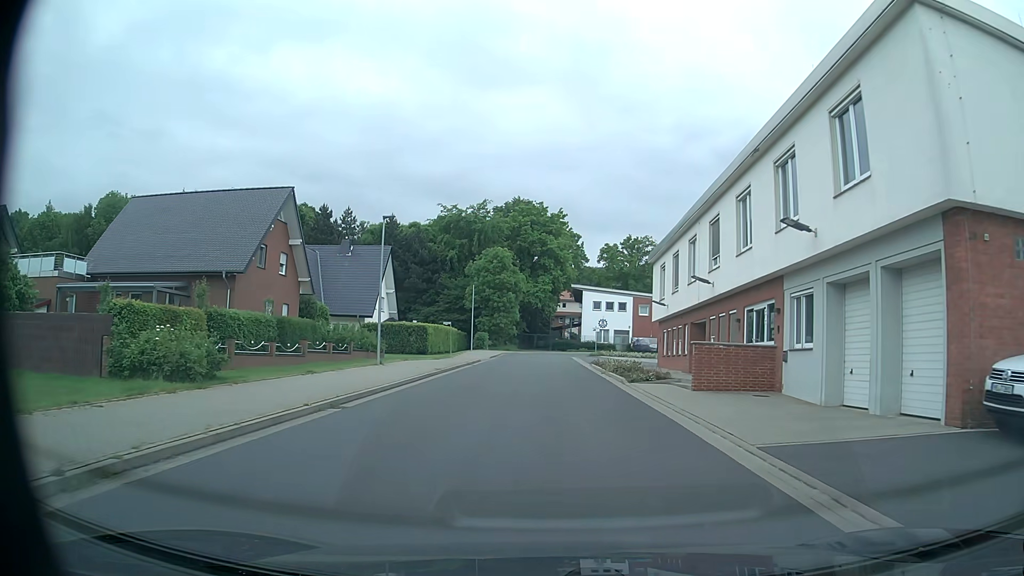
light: Day
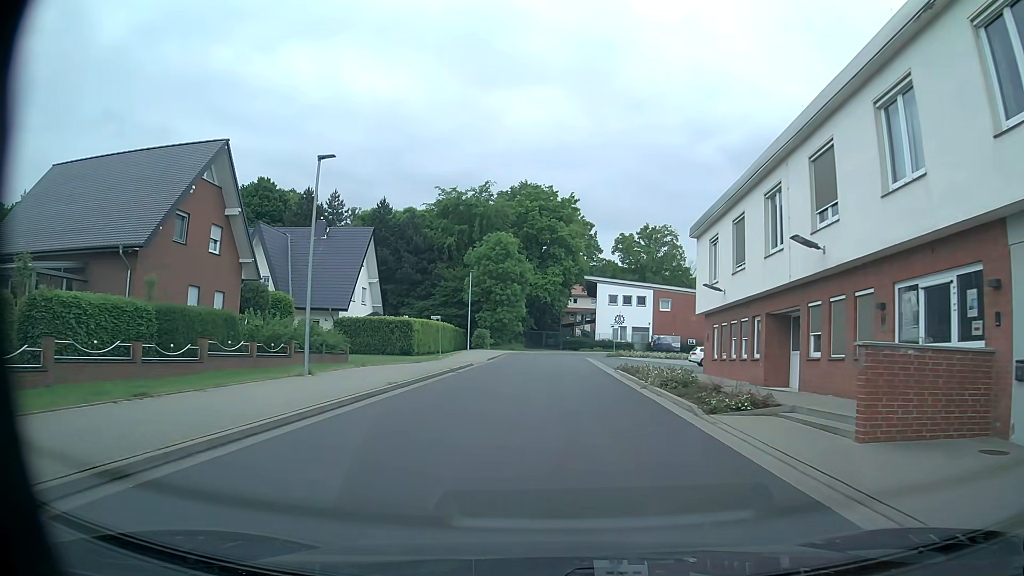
(-0.1, +9.6) m; 0°
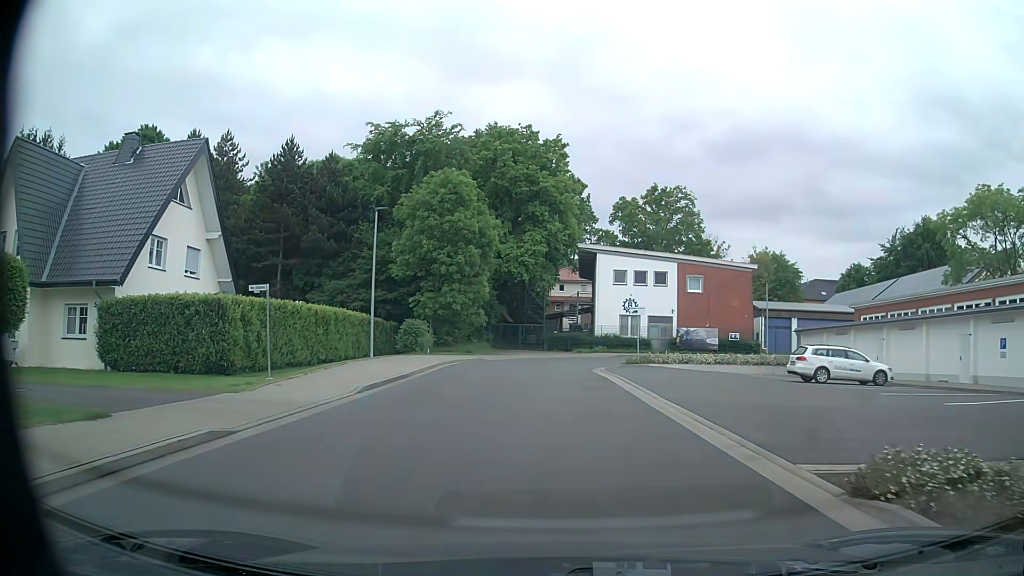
(0.0, +24.8) m; +1°
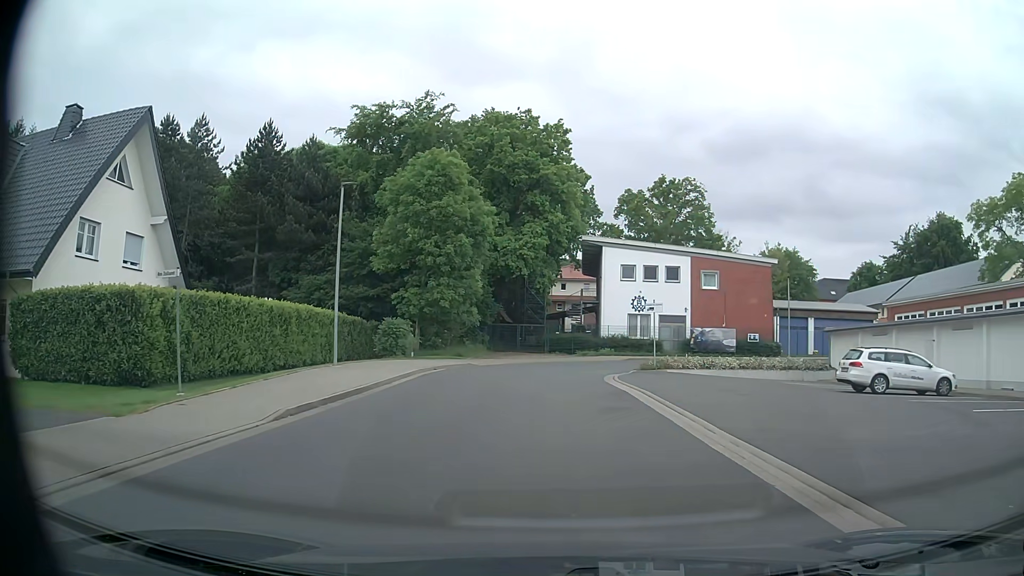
(0.0, +5.0) m; 0°
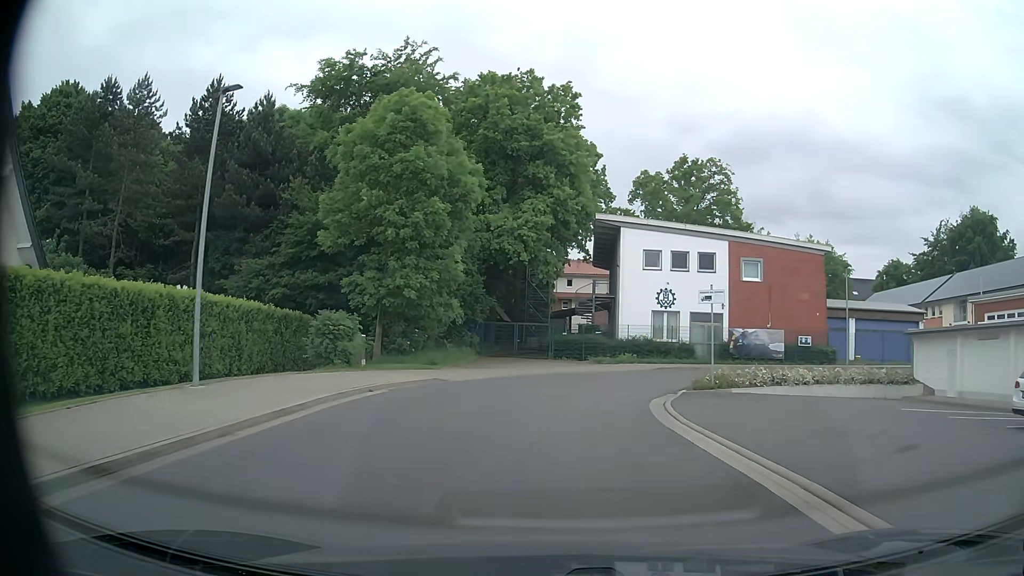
(0.0, +9.7) m; 0°
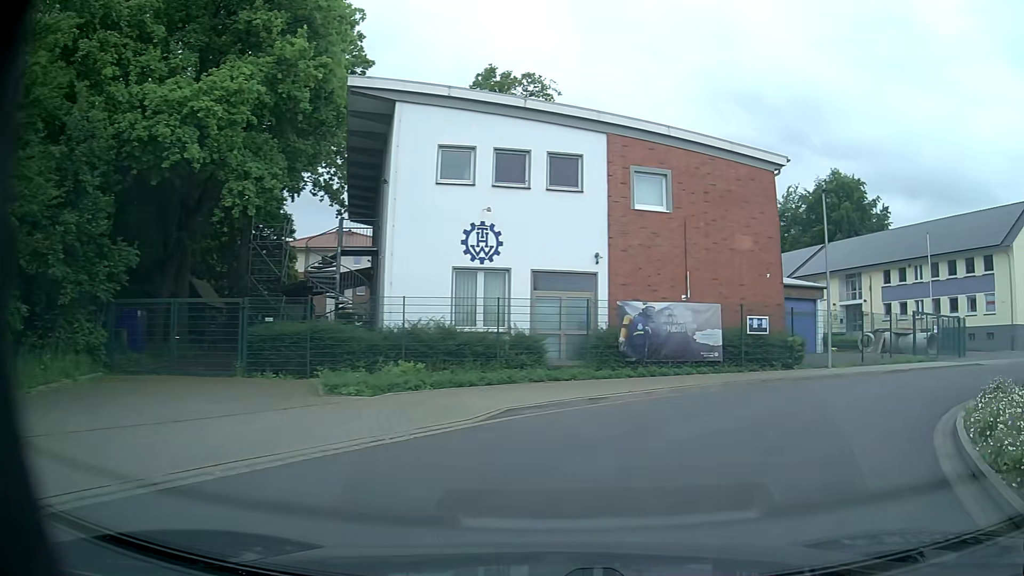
(+1.8, +21.0) m; +20°
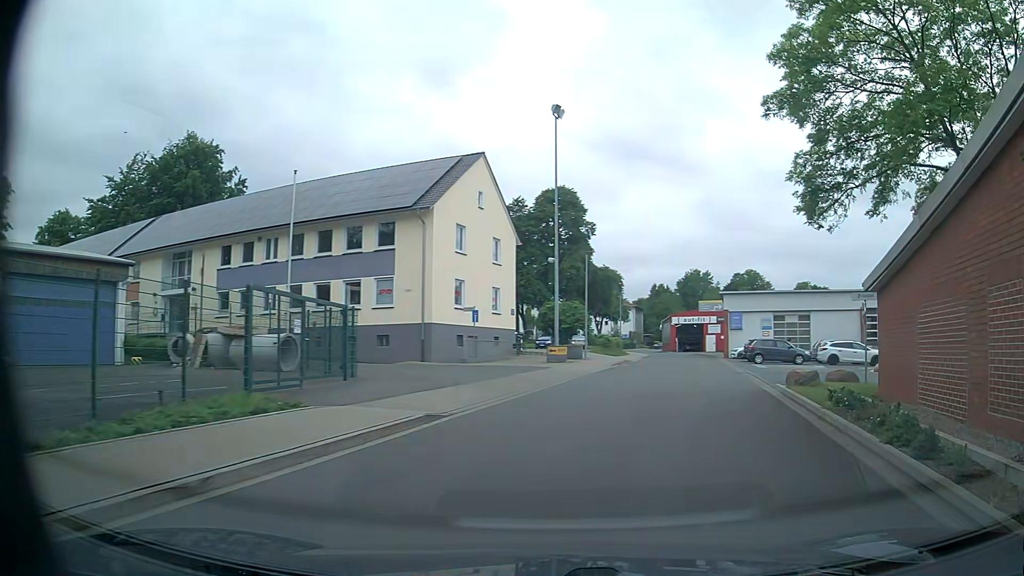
(+8.1, +15.8) m; +56°
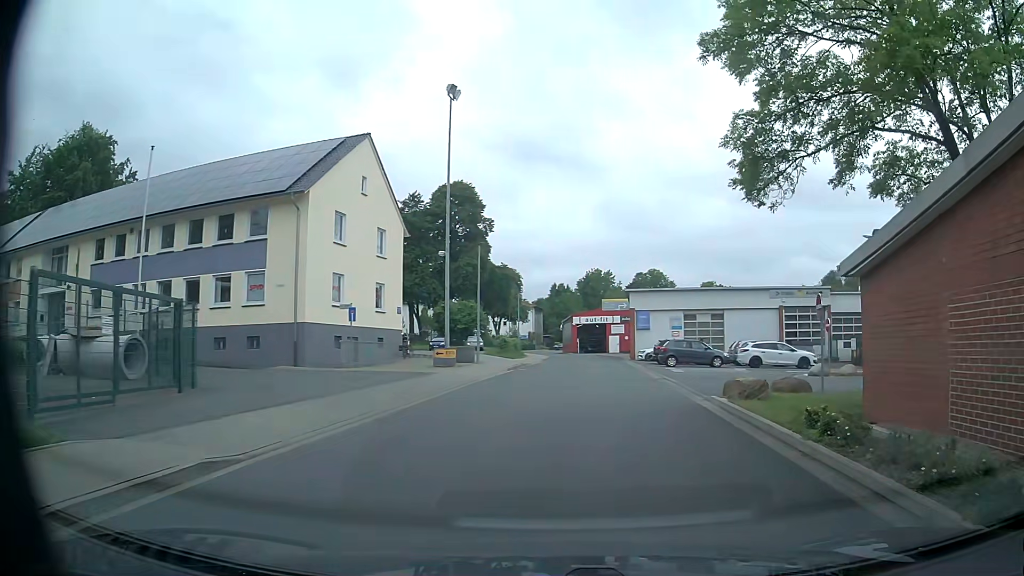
(+0.3, +4.0) m; +7°
